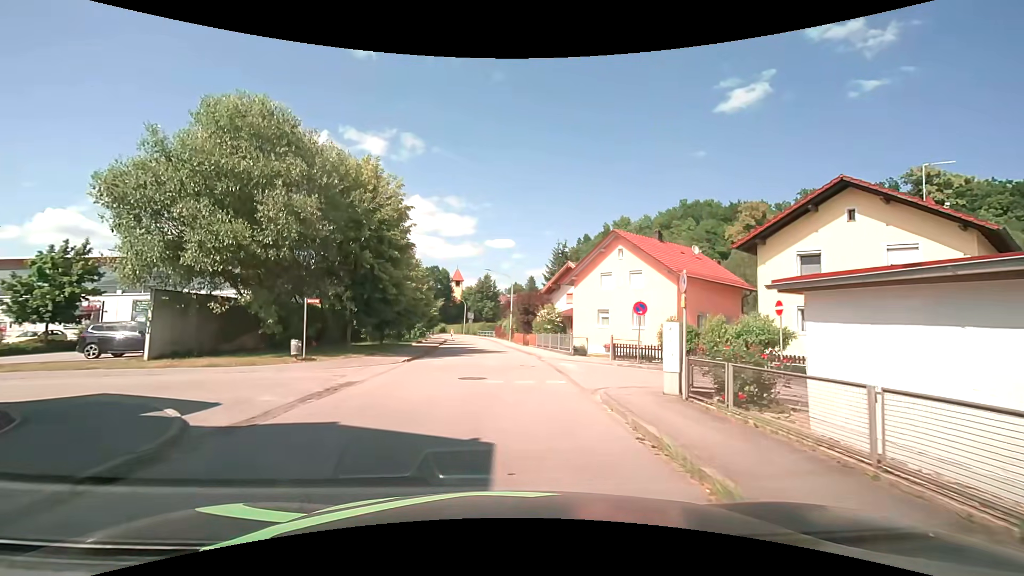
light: Day
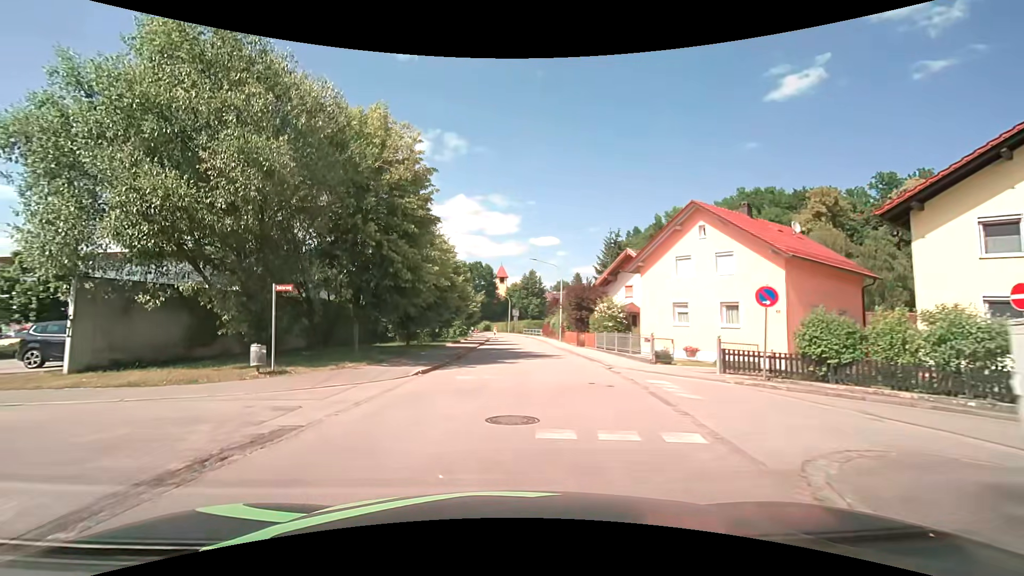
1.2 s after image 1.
(-0.1, +6.2) m; -6°
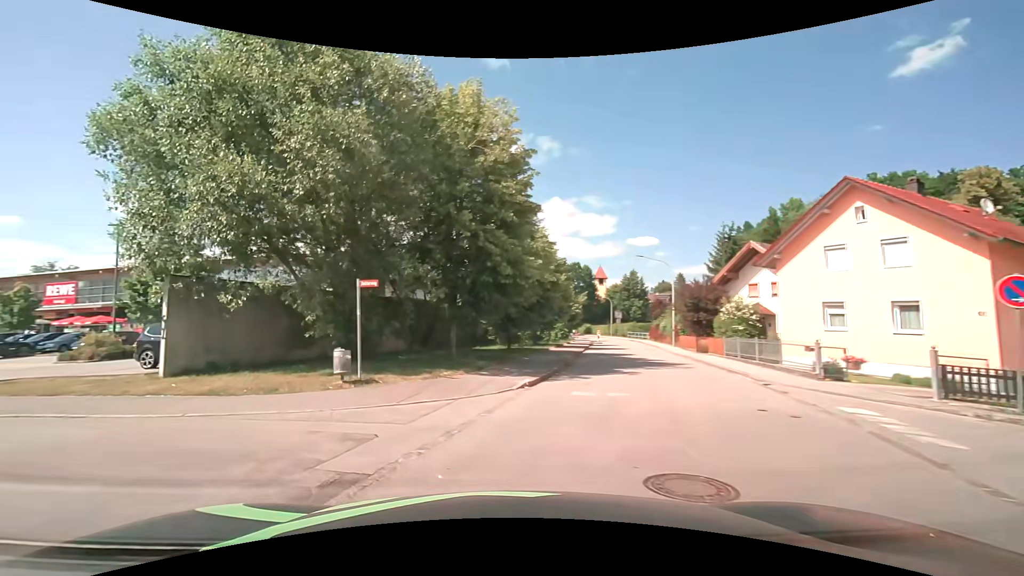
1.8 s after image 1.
(-0.1, +2.6) m; -9°
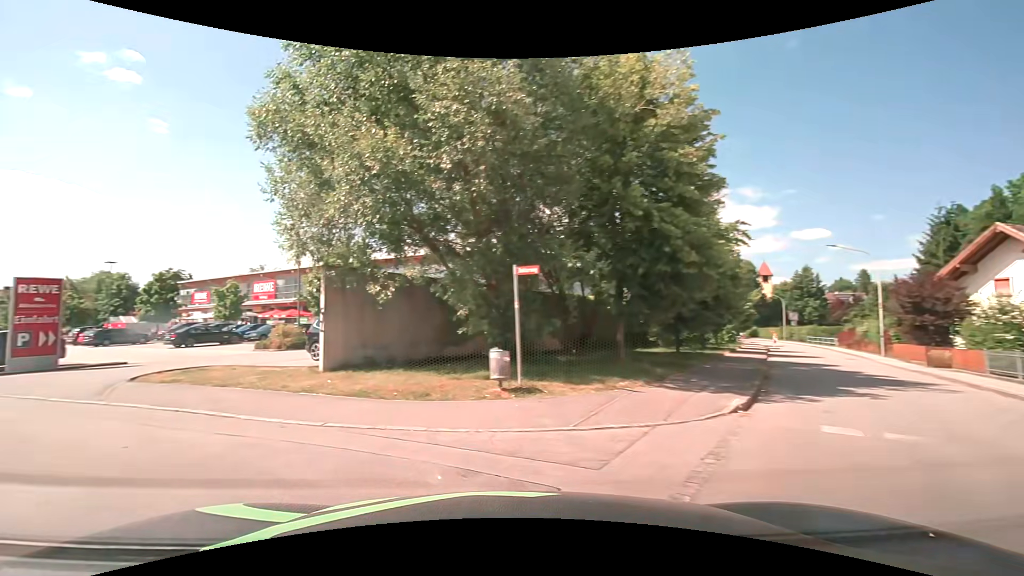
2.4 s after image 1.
(-0.3, +2.5) m; -16°
